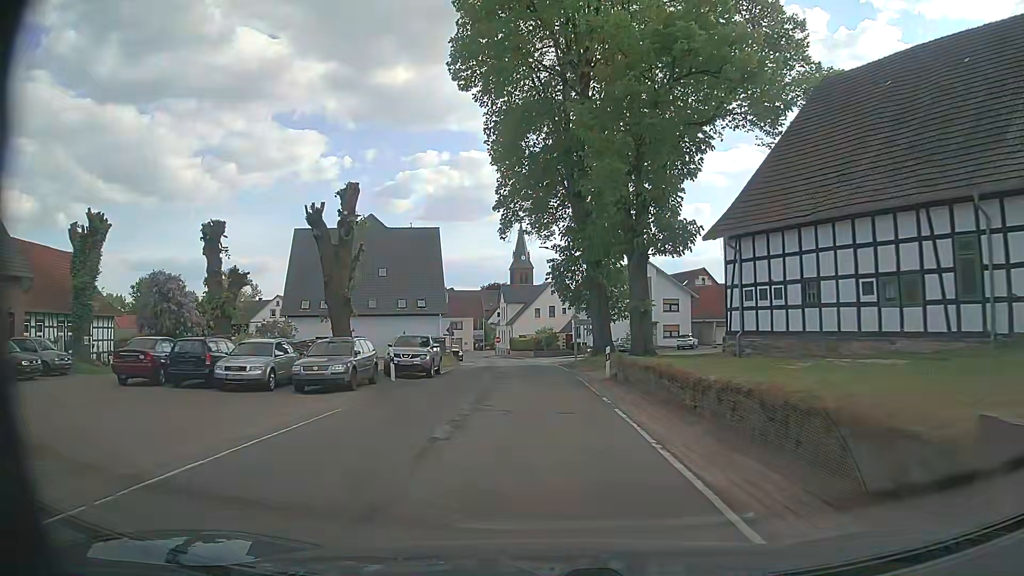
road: secondary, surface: asphalt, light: Day
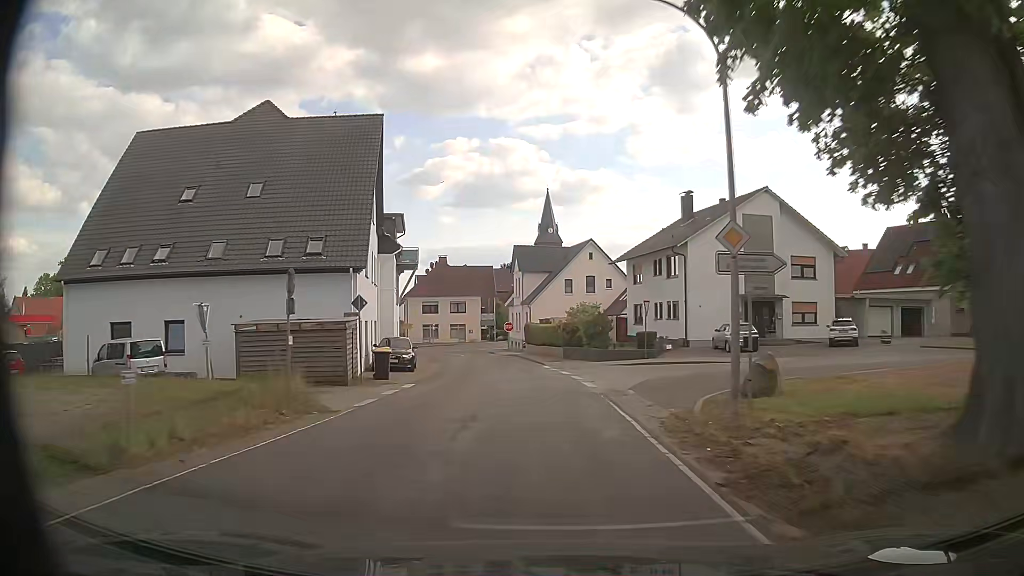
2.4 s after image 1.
(-0.8, +32.6) m; -2°
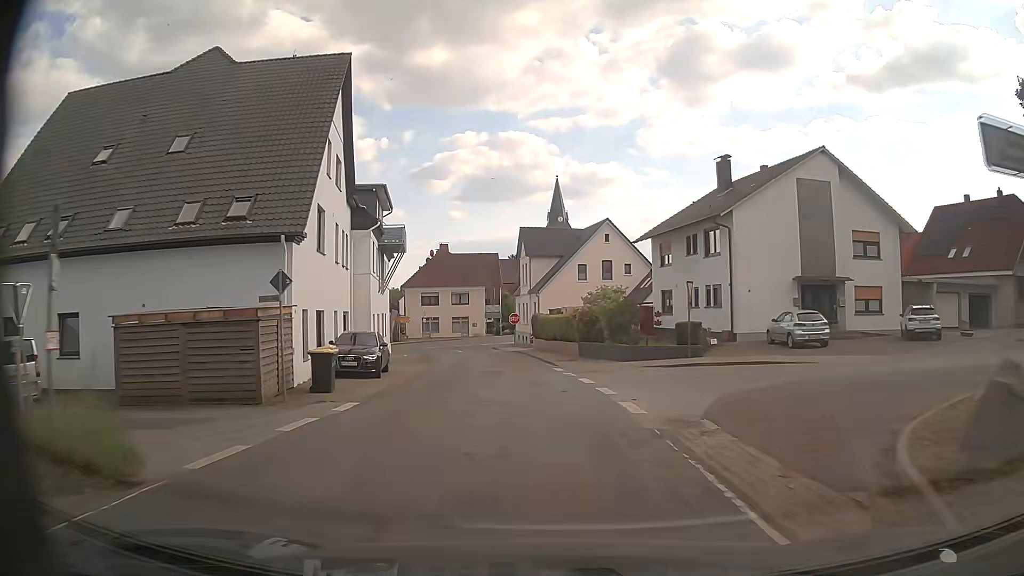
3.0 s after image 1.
(-0.1, +7.7) m; -1°
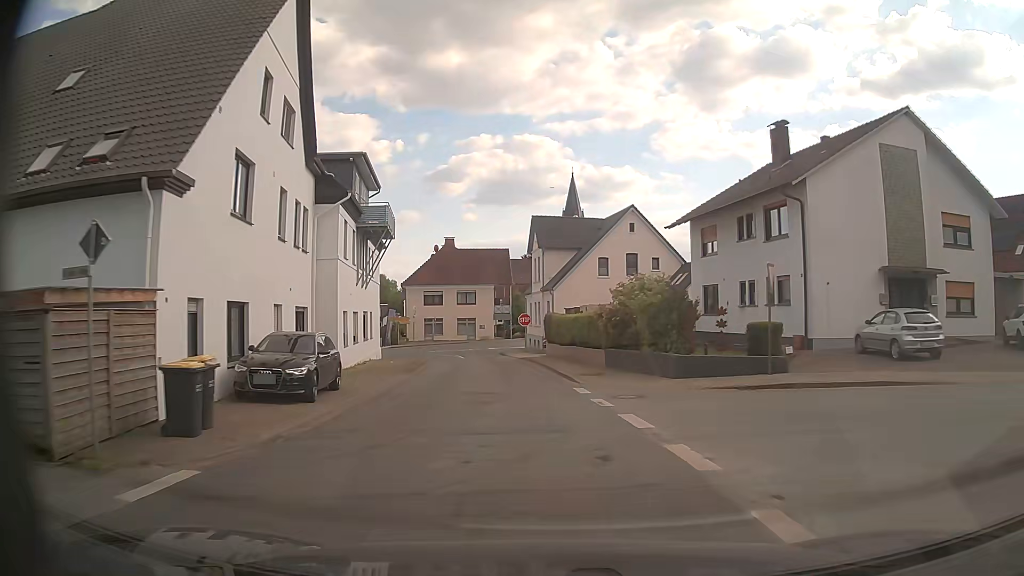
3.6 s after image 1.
(0.0, +7.6) m; -1°
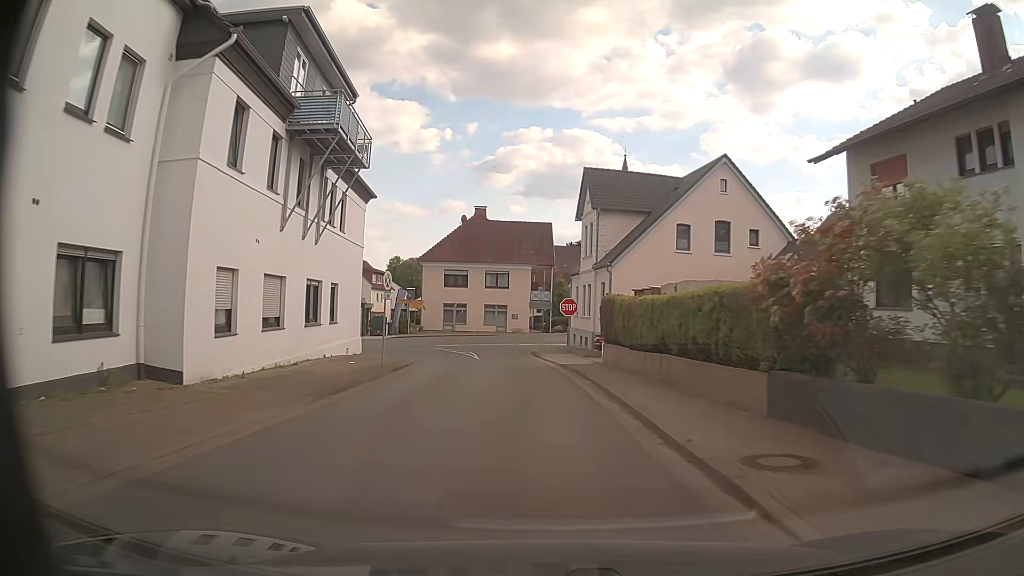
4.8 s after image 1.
(-0.6, +14.3) m; -3°
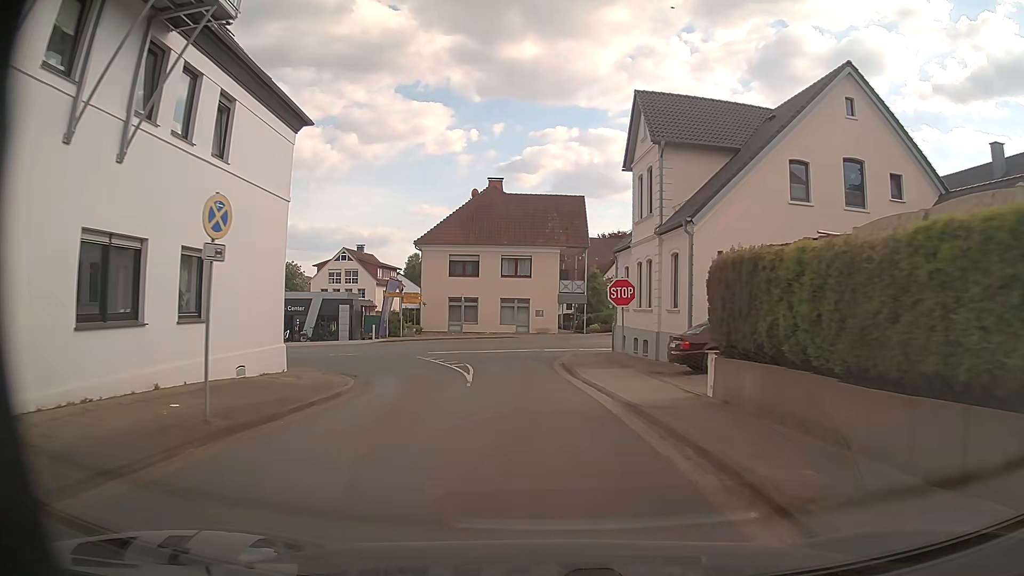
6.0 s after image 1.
(-0.3, +13.0) m; -3°
